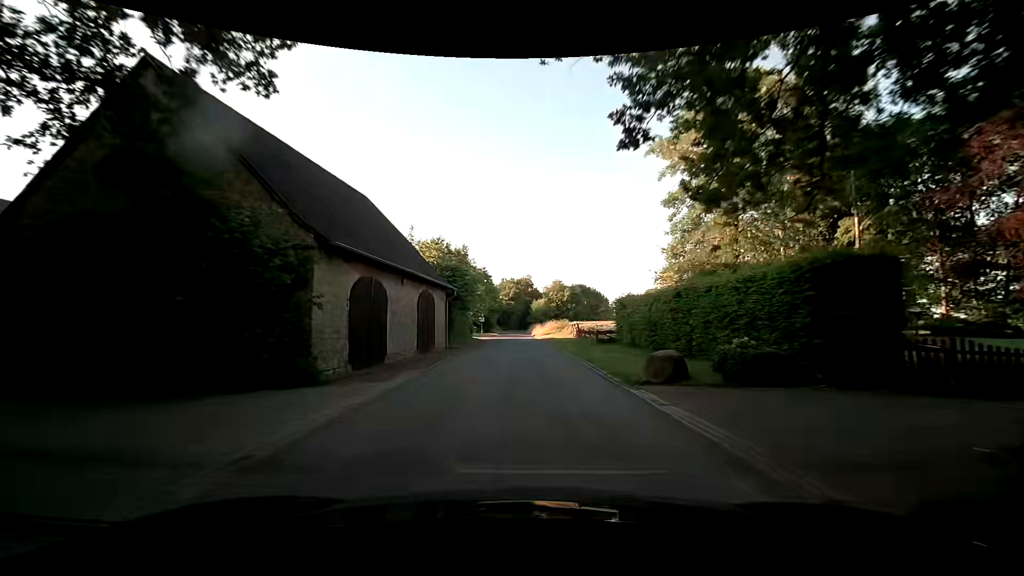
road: unclassified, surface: asphalt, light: Day
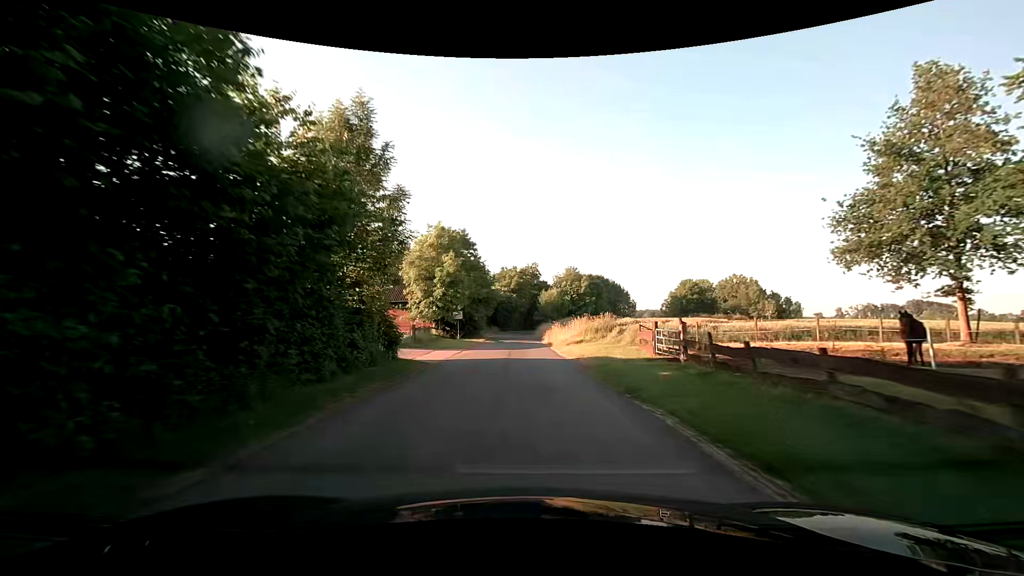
(-0.5, +29.4) m; -2°
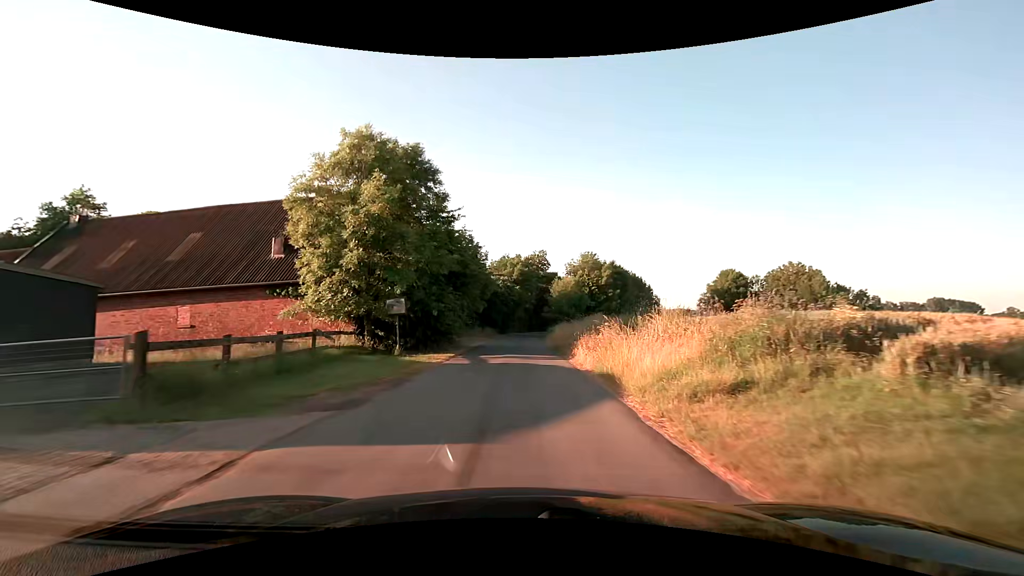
(+0.1, +21.4) m; 0°
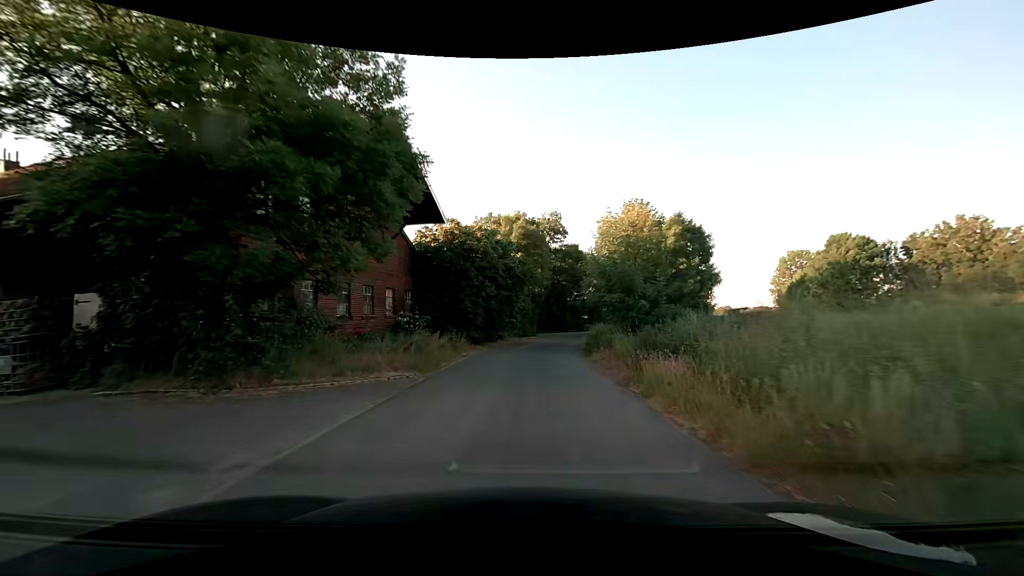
(-0.3, +34.4) m; 0°
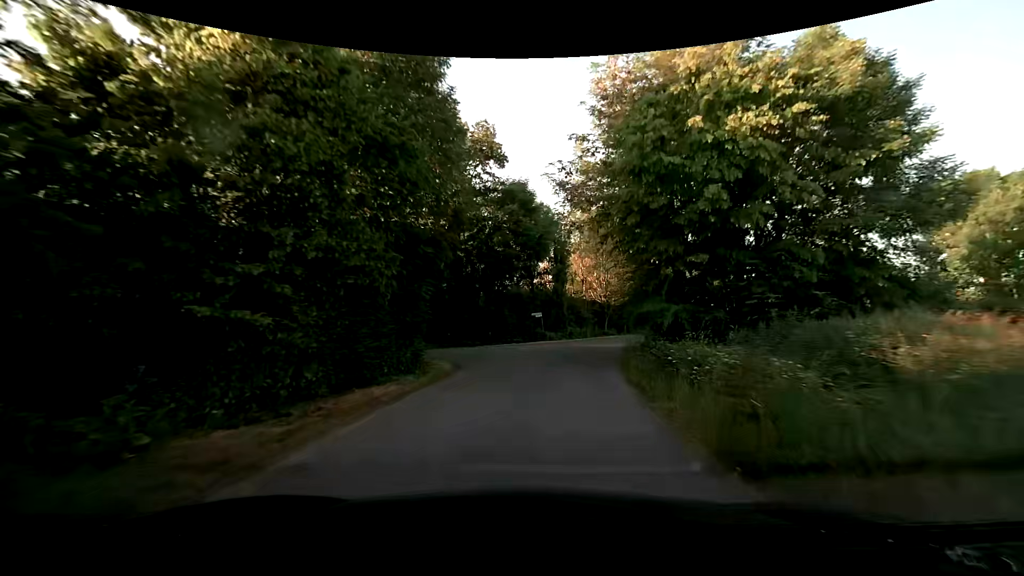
(+1.7, +33.1) m; +8°
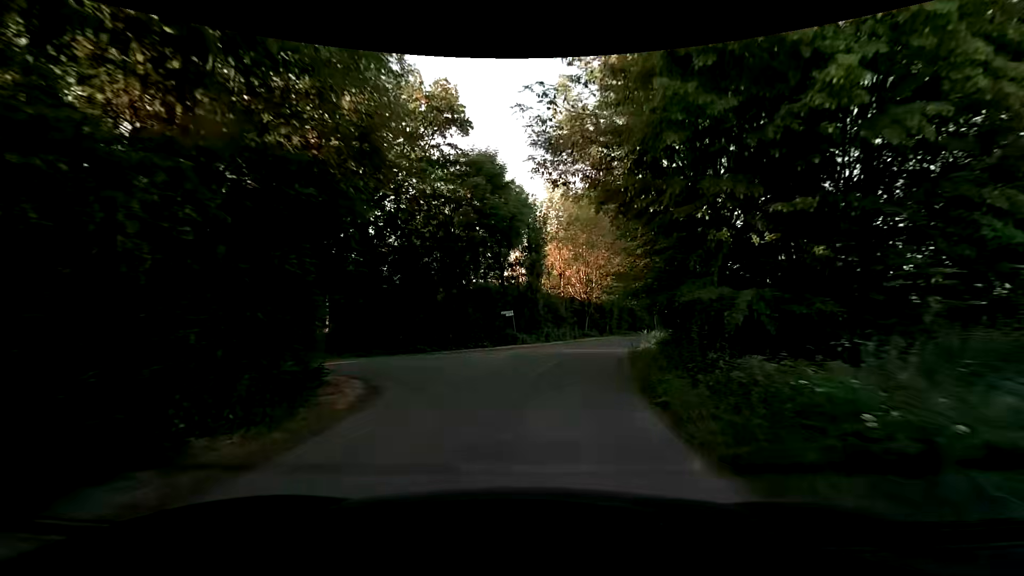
(+0.2, +6.6) m; +3°
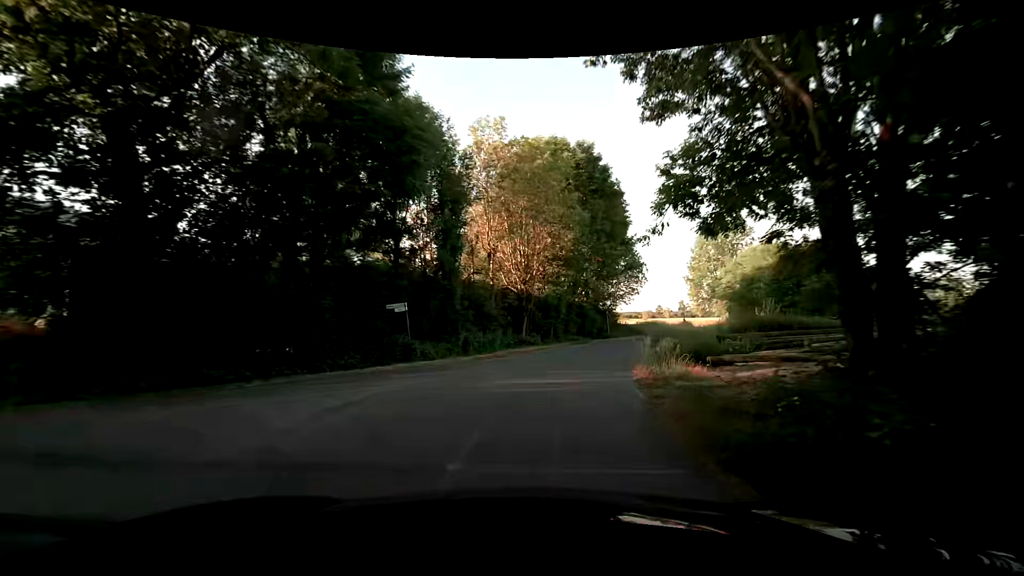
(+0.8, +13.5) m; +7°
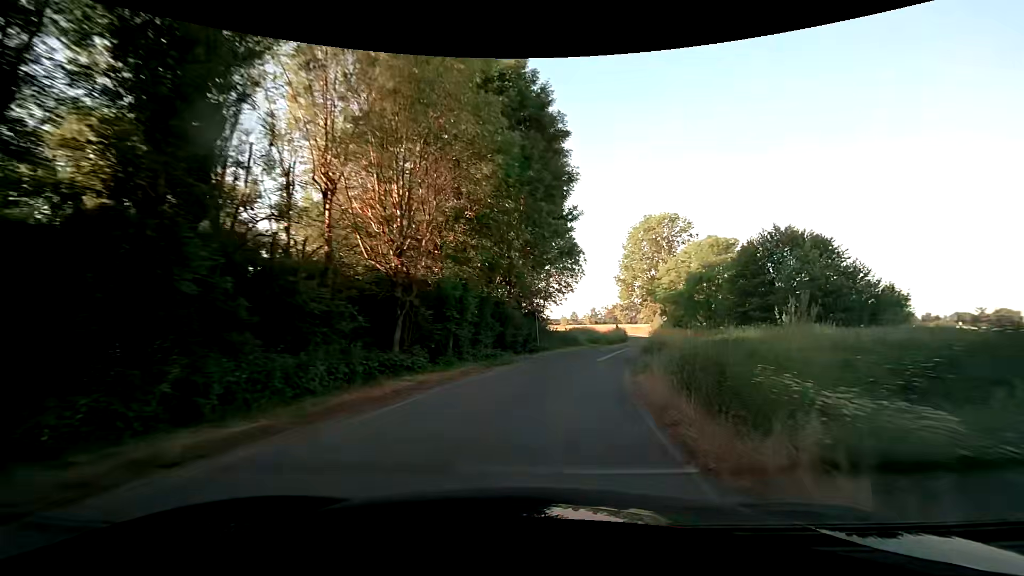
(+1.2, +14.3) m; +10°
(+1, +10) (+2, +20) (+5, +30) (+8, +39) (+10, +49) (+13, +58) (+15, +68) (+17, +78) (+18, +88) (+19, +98) m
